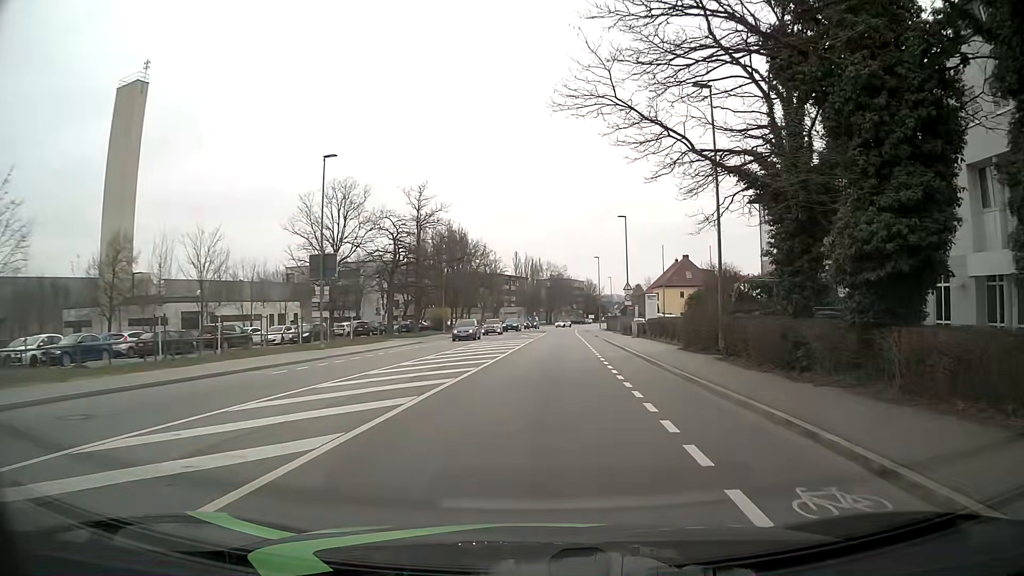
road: tertiary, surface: asphalt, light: Day
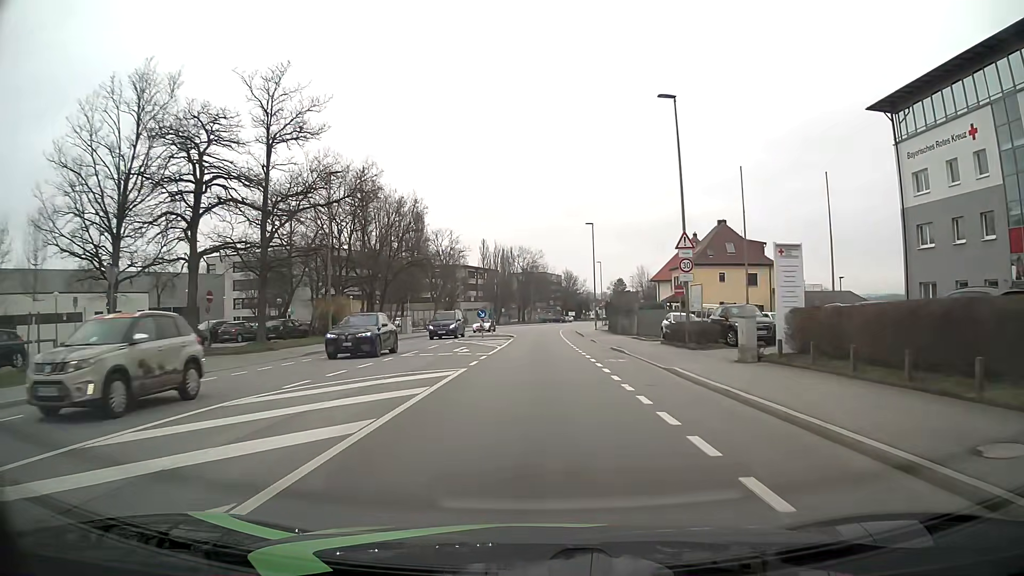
(+1.3, +32.0) m; +2°
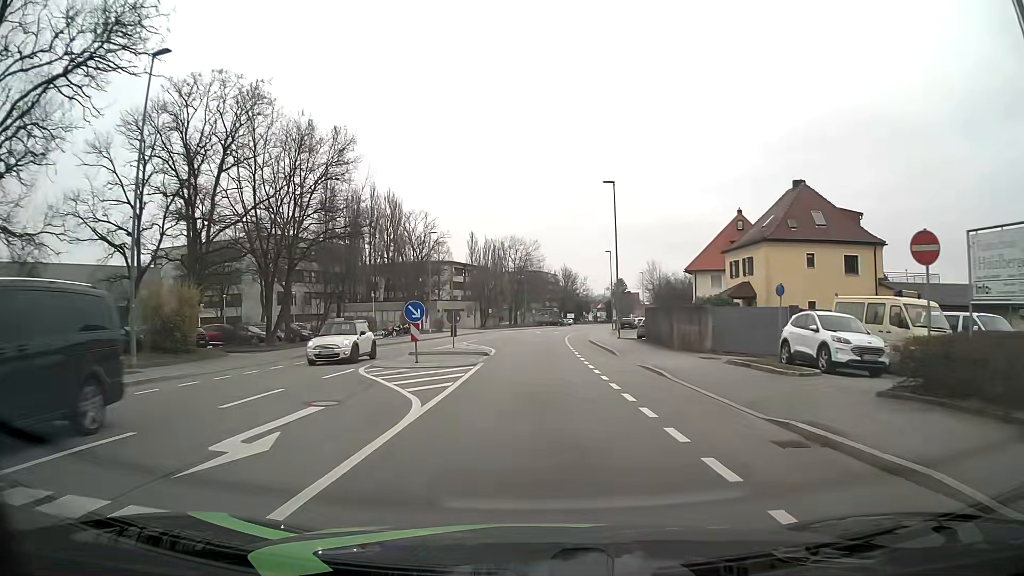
(+0.1, +20.8) m; +1°
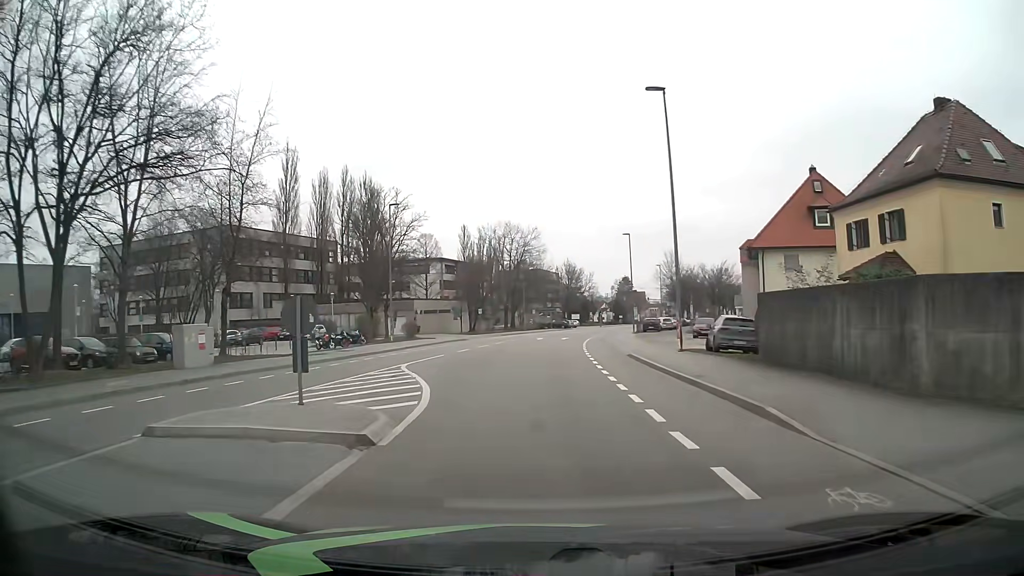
(-0.1, +18.5) m; 0°
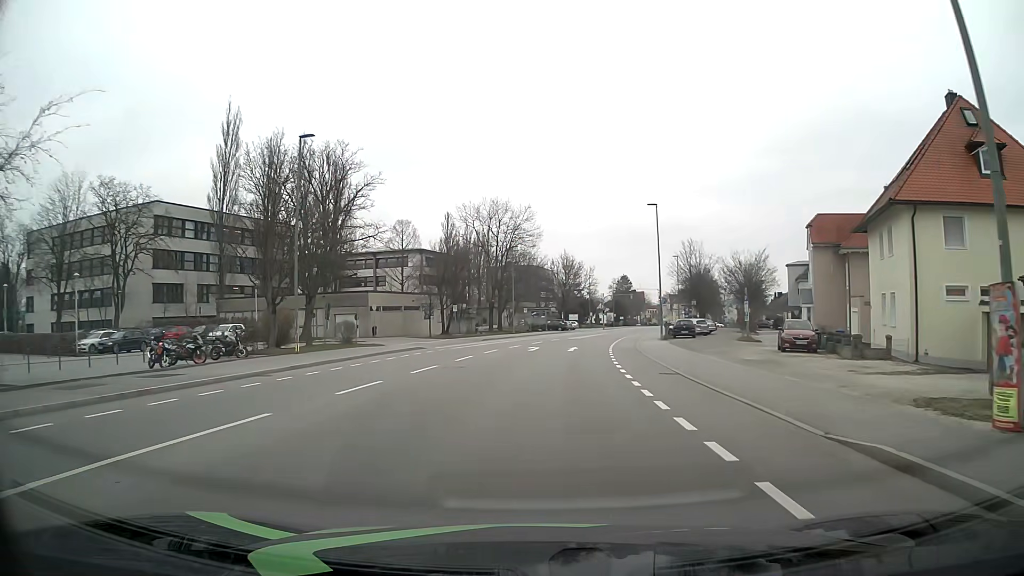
(-0.1, +18.9) m; 0°
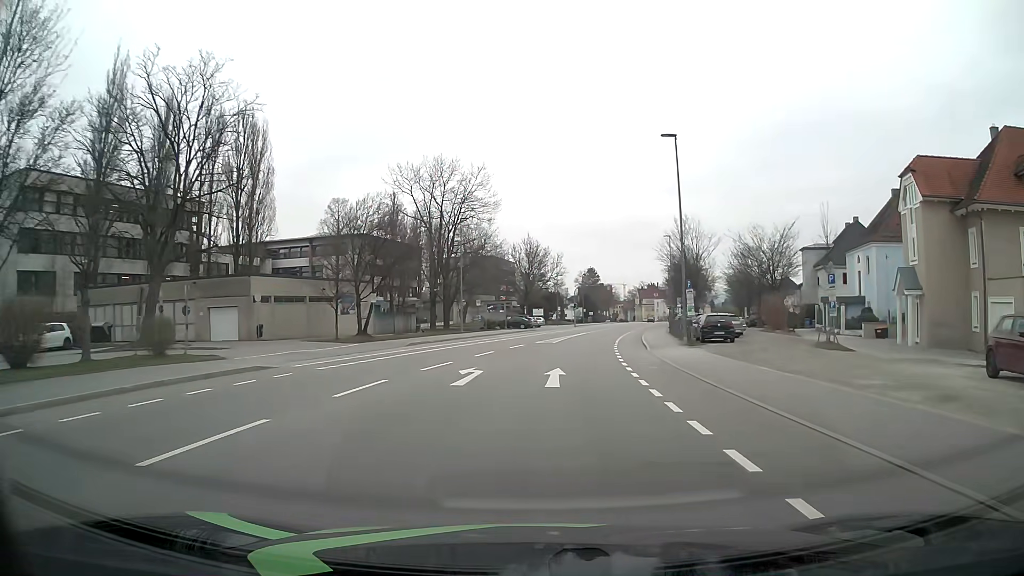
(+0.6, +18.9) m; +3°
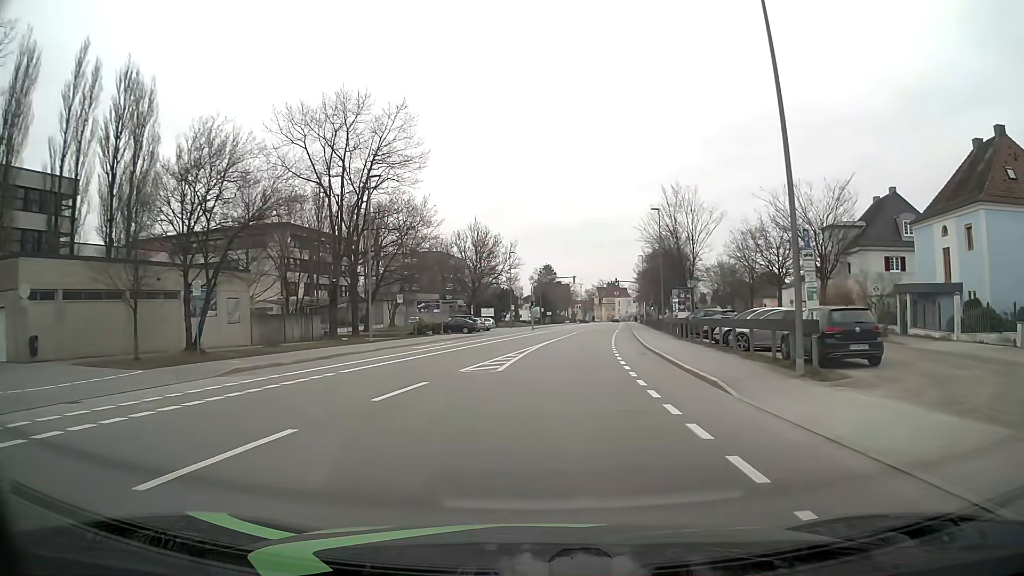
(+0.7, +18.7) m; +4°
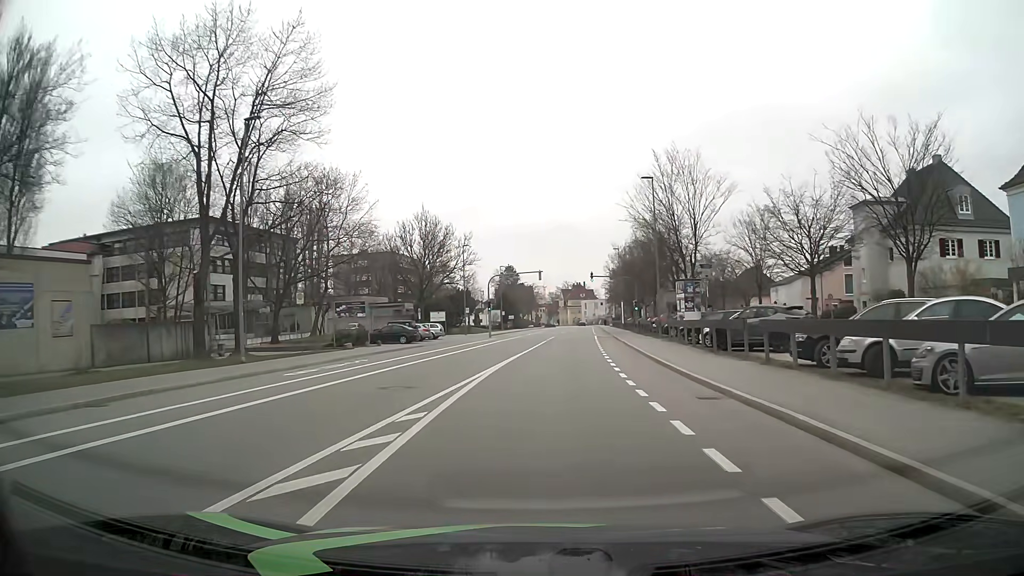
(+0.4, +13.9) m; +3°
(0, +10) (+1, +20) (+1, +30) (+2, +40) (+3, +50) (+4, +60) (+5, +70) (+6, +80) (+6, +90) (+7, +100) m
